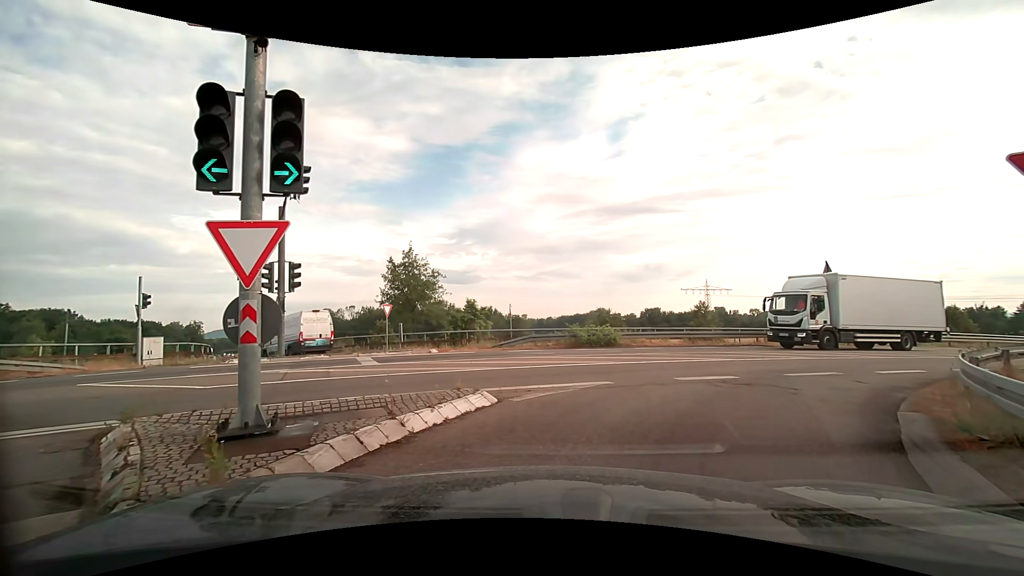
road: trunk_link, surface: asphalt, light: Day
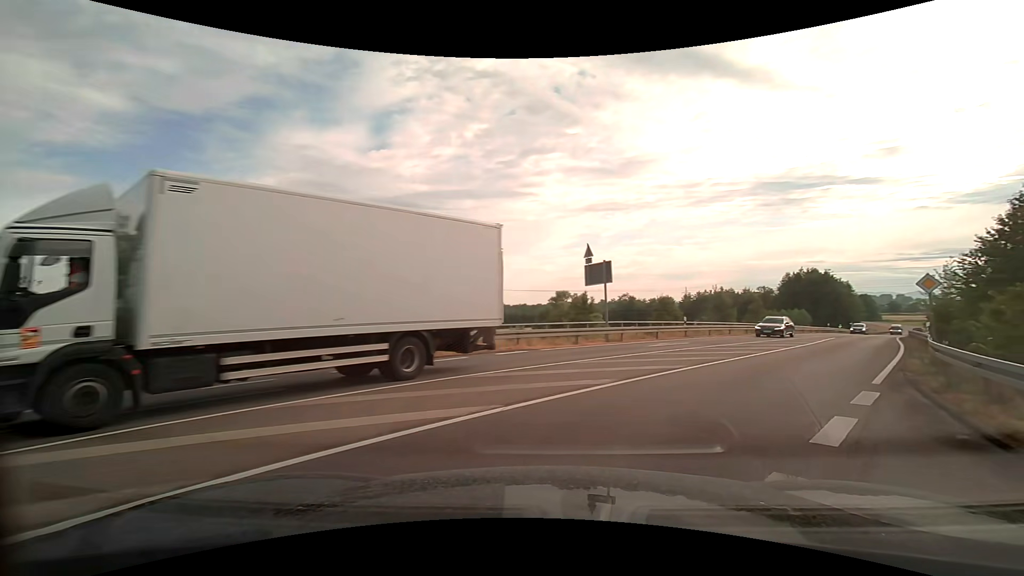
(+2.3, +10.3) m; +27°
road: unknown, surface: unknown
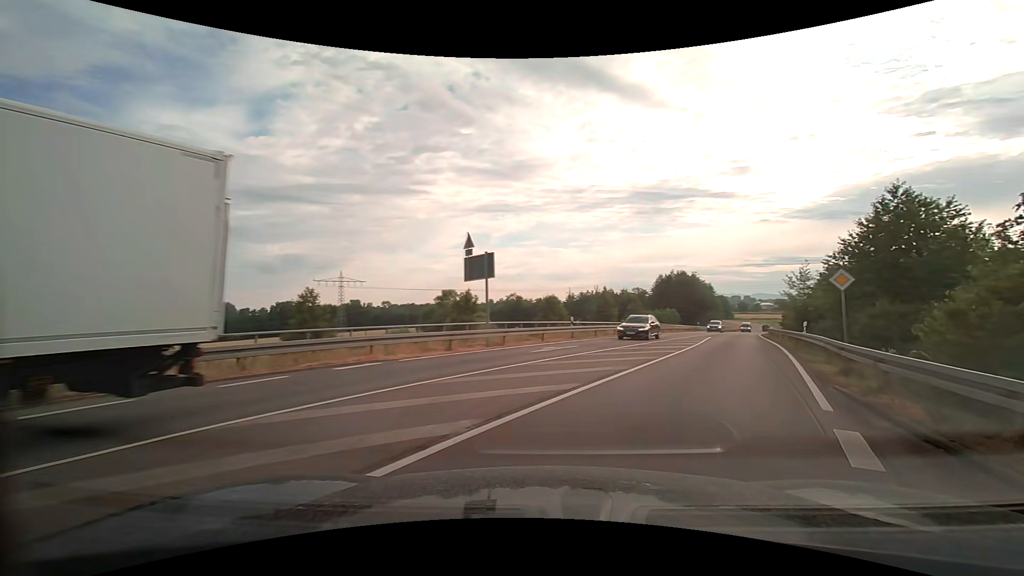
(+0.4, +4.1) m; +12°
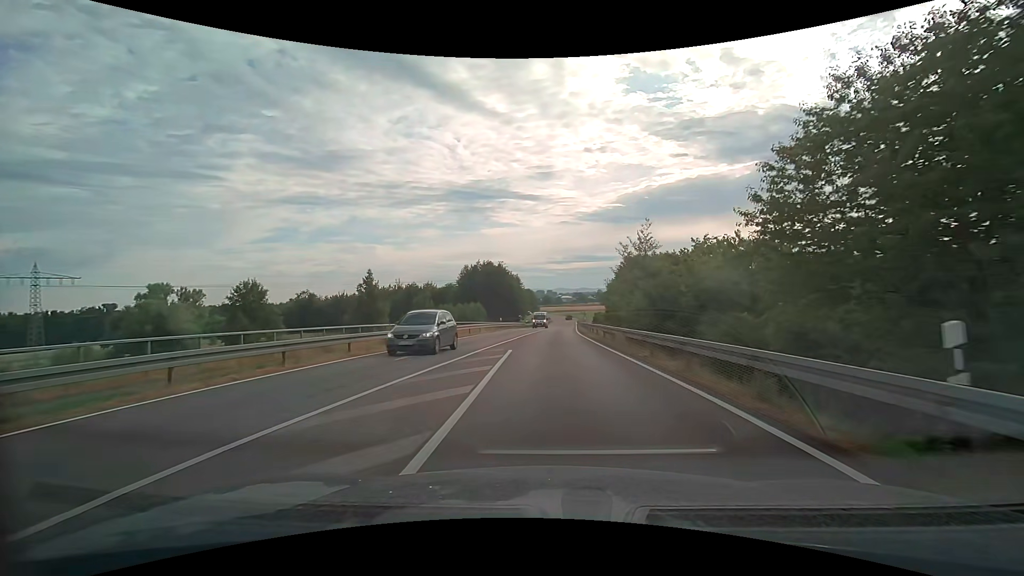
(+6.9, +21.9) m; +21°
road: secondary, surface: asphalt
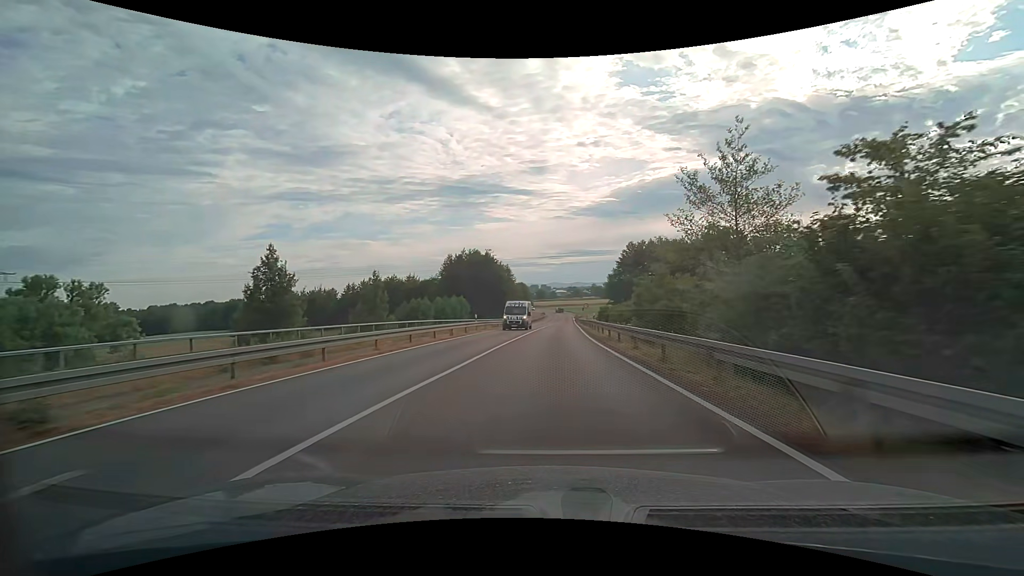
(+0.1, +15.6) m; +1°
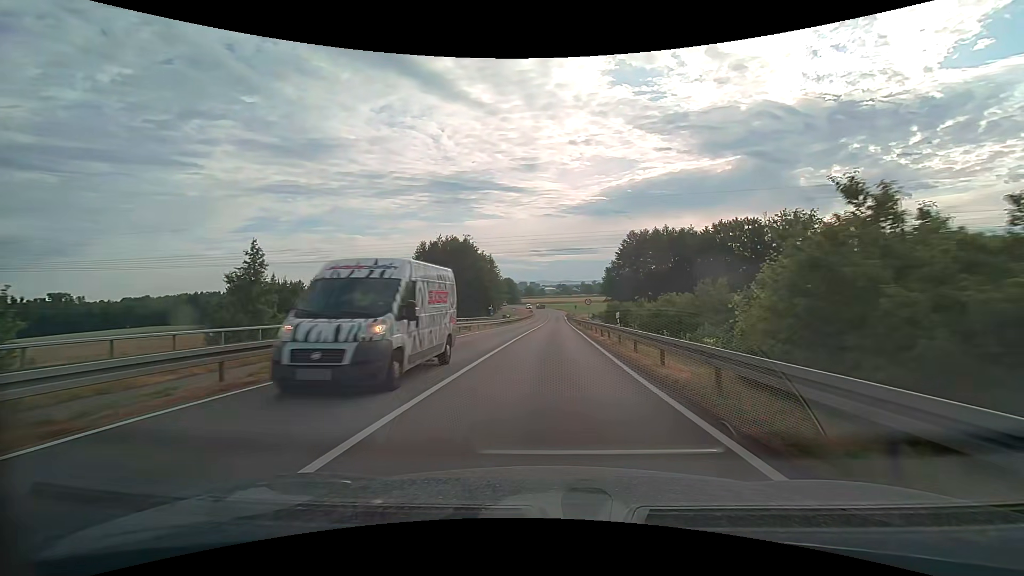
(+0.1, +17.1) m; +1°
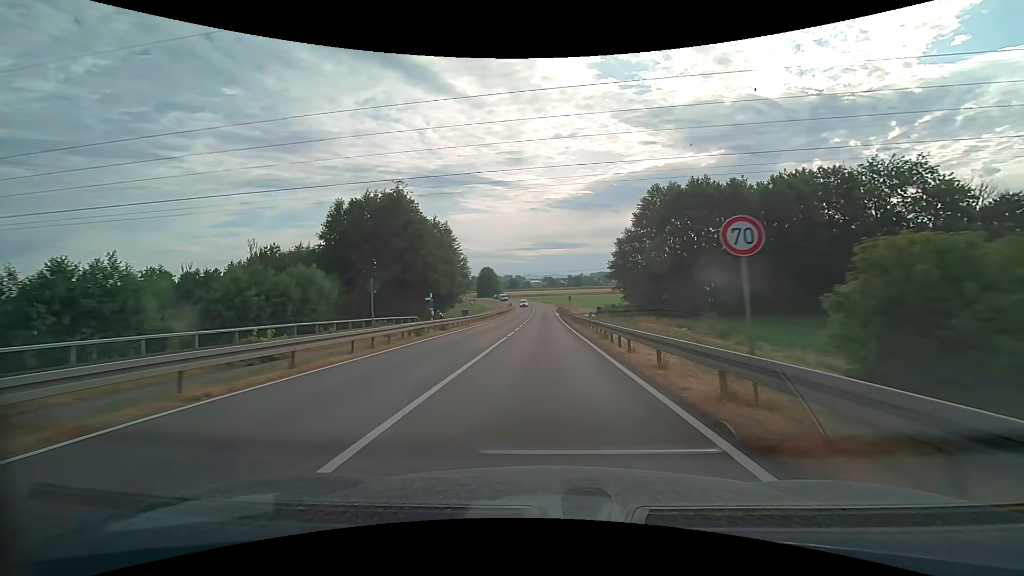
(+0.7, +37.2) m; +1°
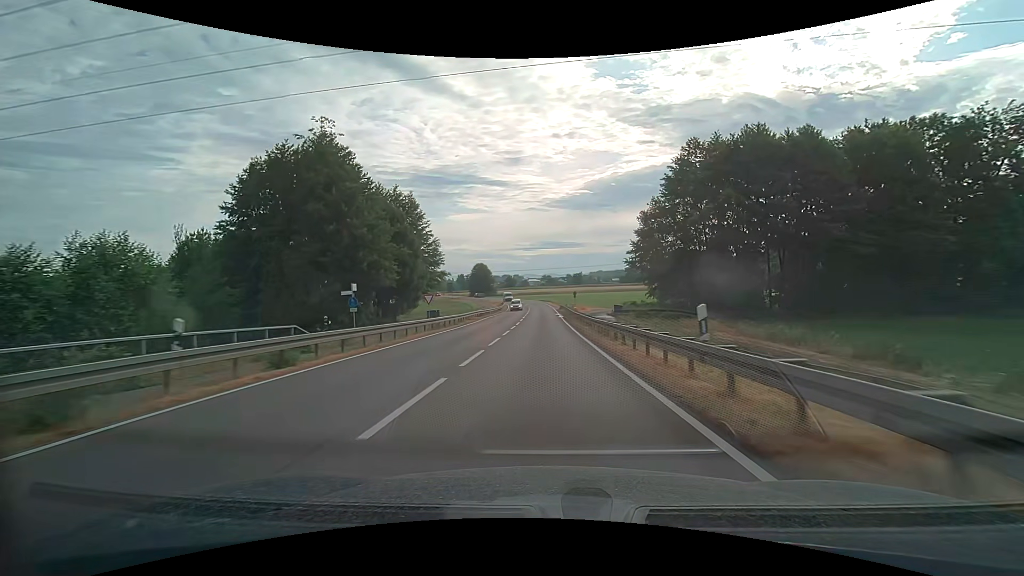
(+0.1, +20.0) m; 0°
(0, +10) (0, +20) (0, +30) (0, +40) (0, +50) (0, +60) (0, +70) (-1, +80) (-1, +90) (-2, +100) m
